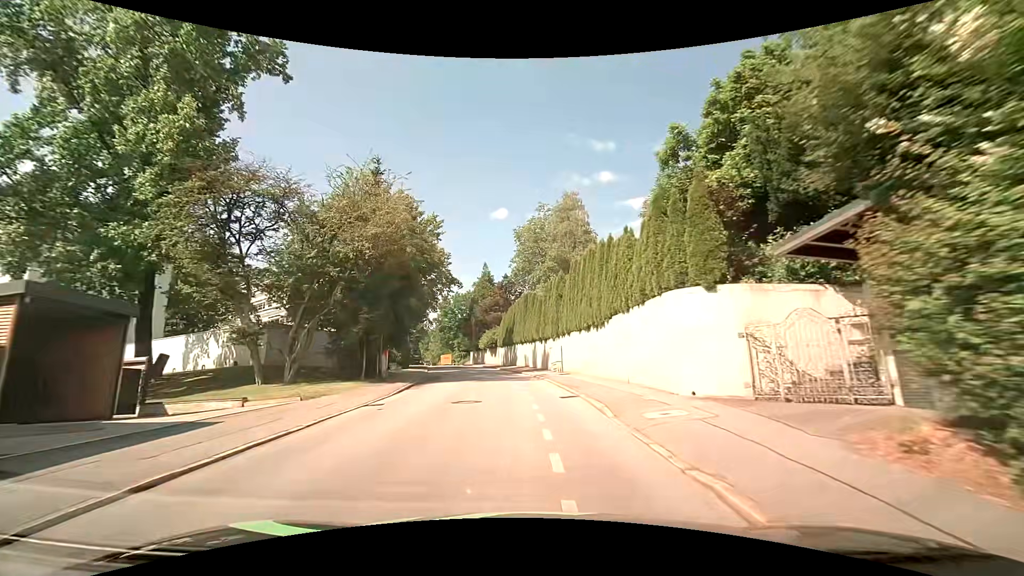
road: residential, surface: asphalt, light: Day
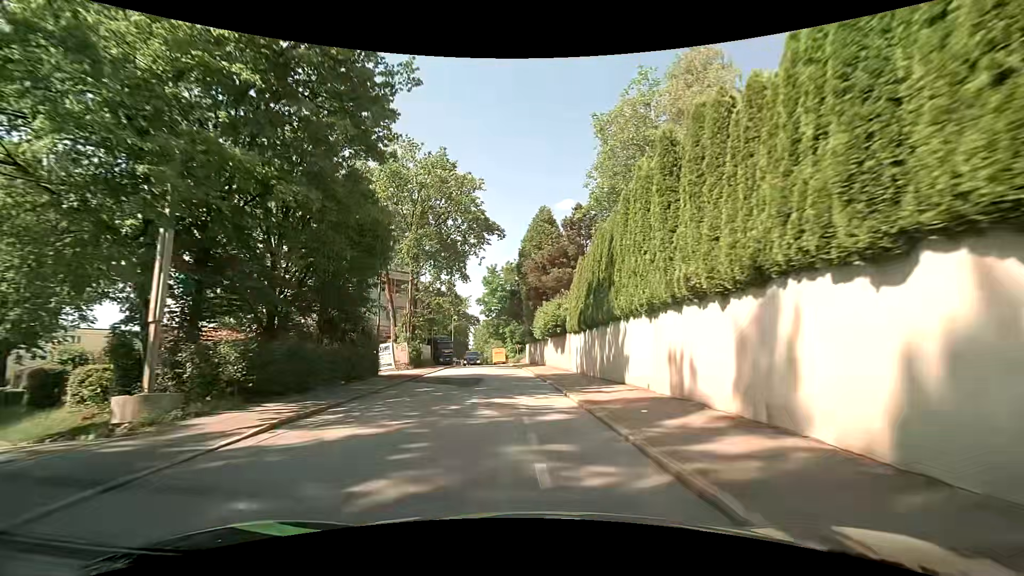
(-1.9, +30.6) m; -8°
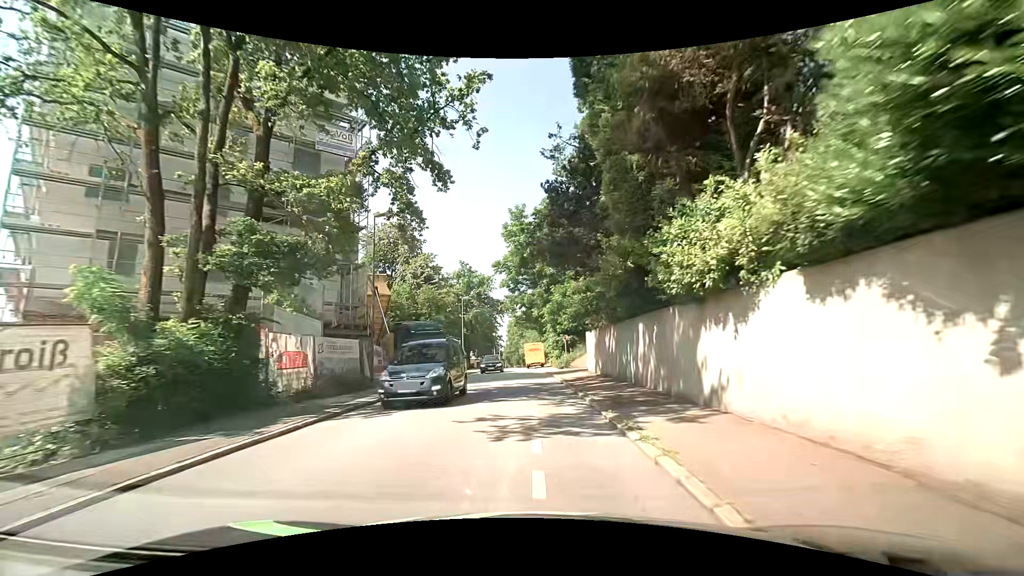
(-1.6, +30.2) m; -4°
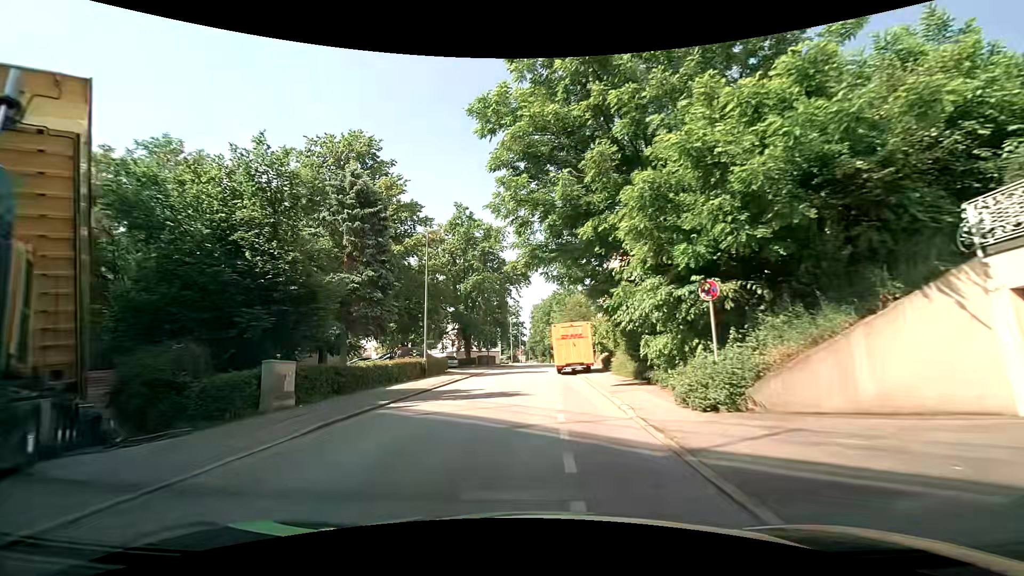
(-0.9, +29.0) m; -4°
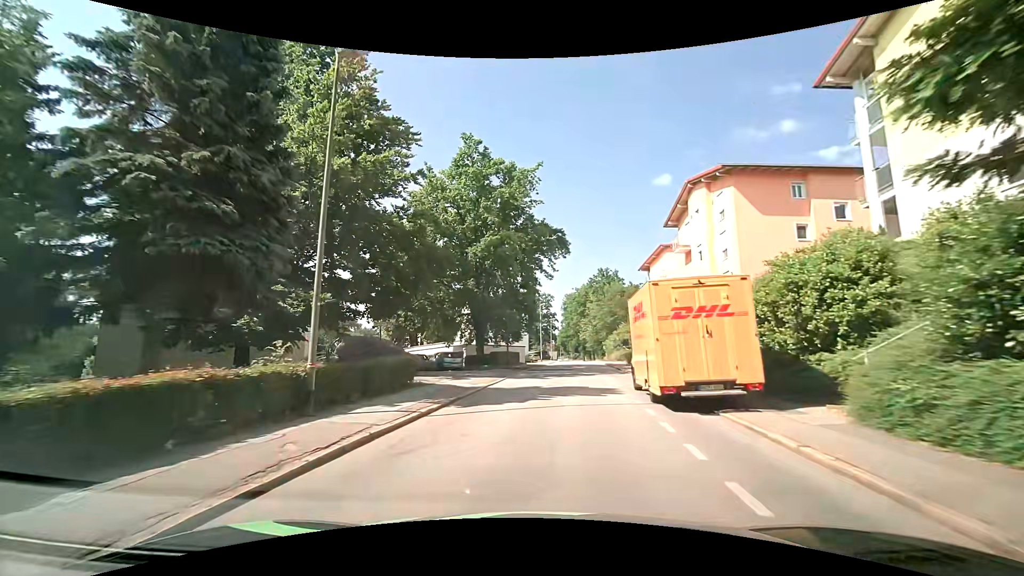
(-0.6, +17.1) m; -4°
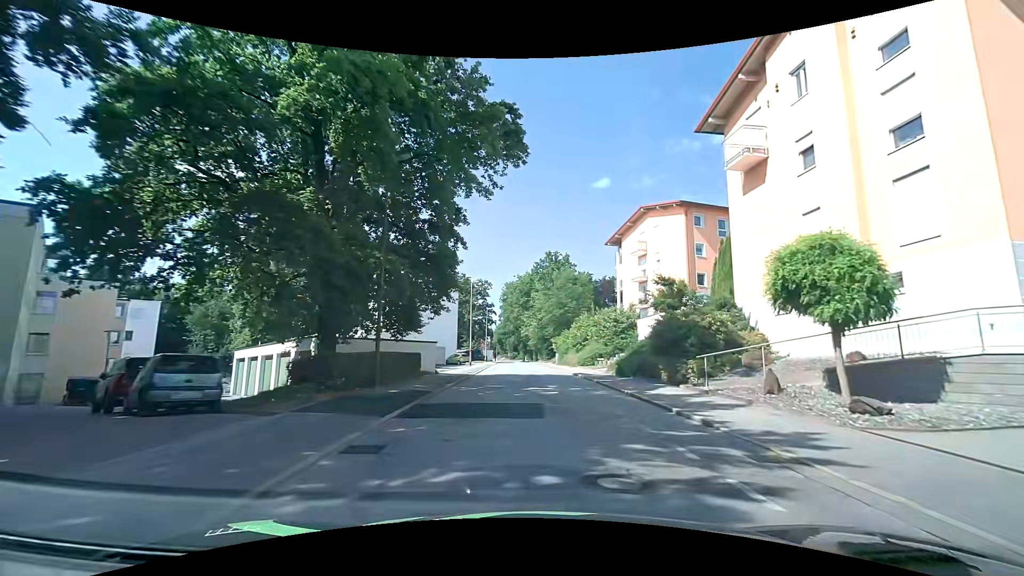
(+1.0, +21.8) m; +8°
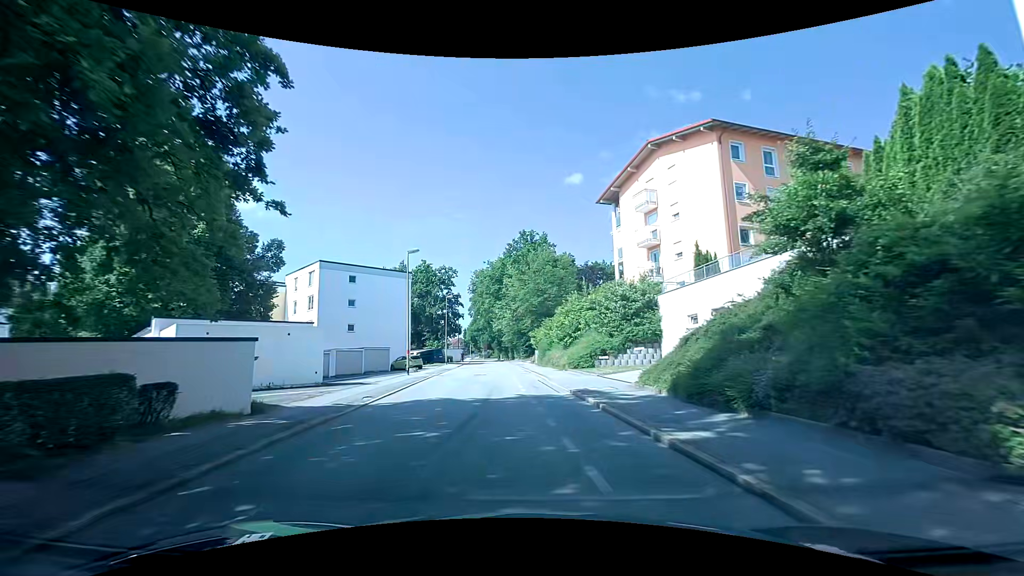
(+0.7, +15.7) m; +2°
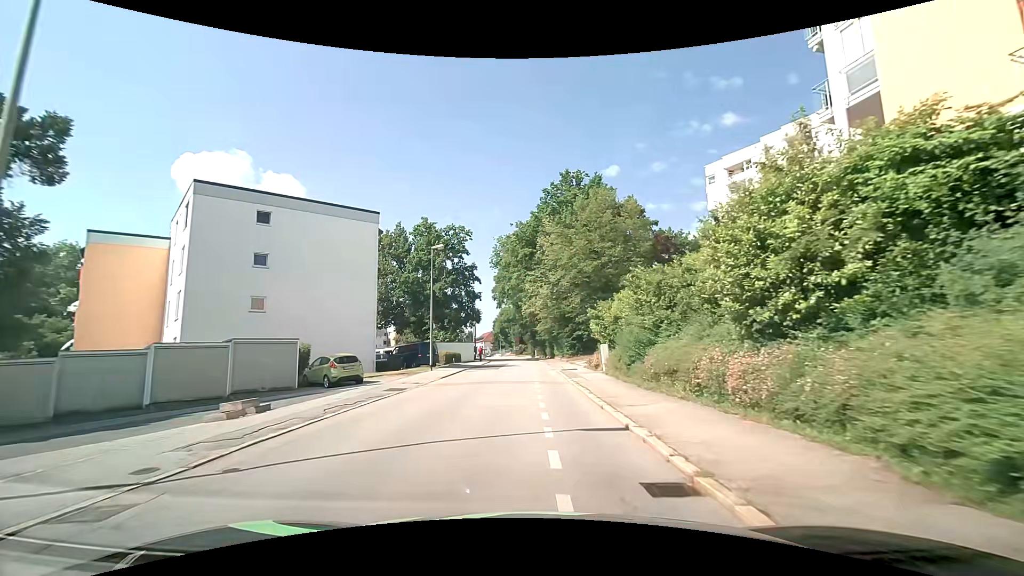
(-1.2, +27.0) m; -4°
